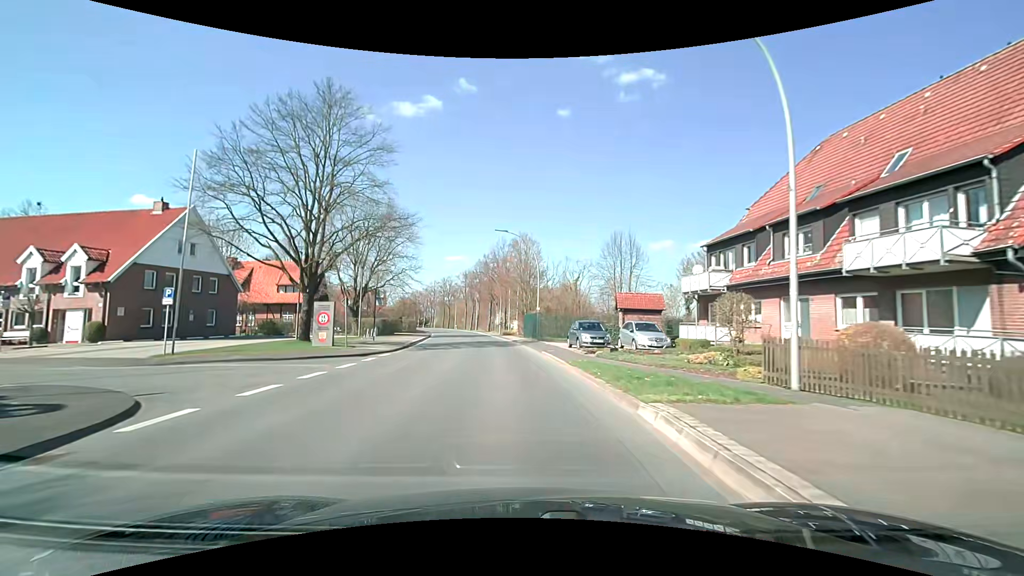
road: secondary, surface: asphalt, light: Day
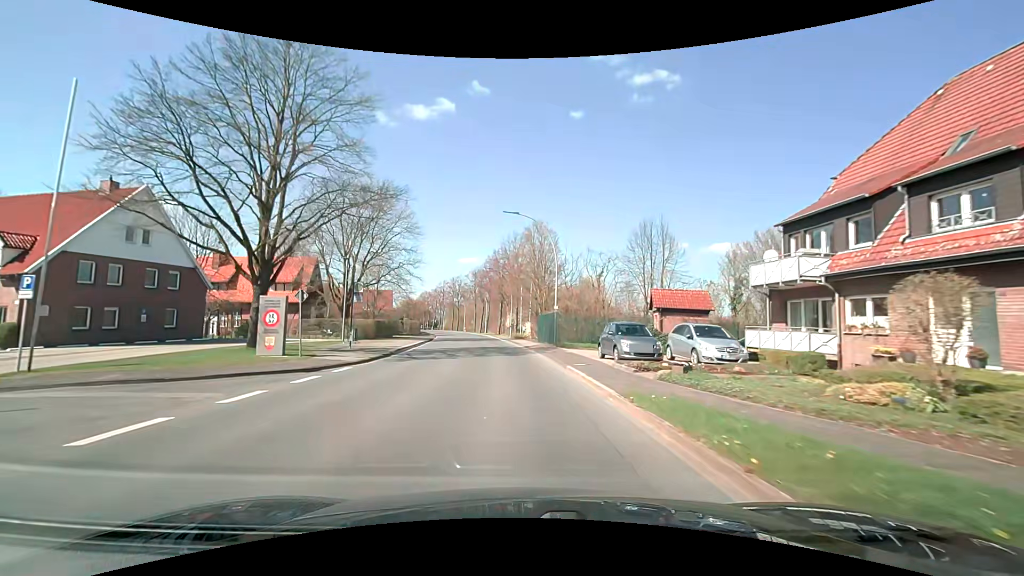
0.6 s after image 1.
(-0.1, +7.2) m; -2°
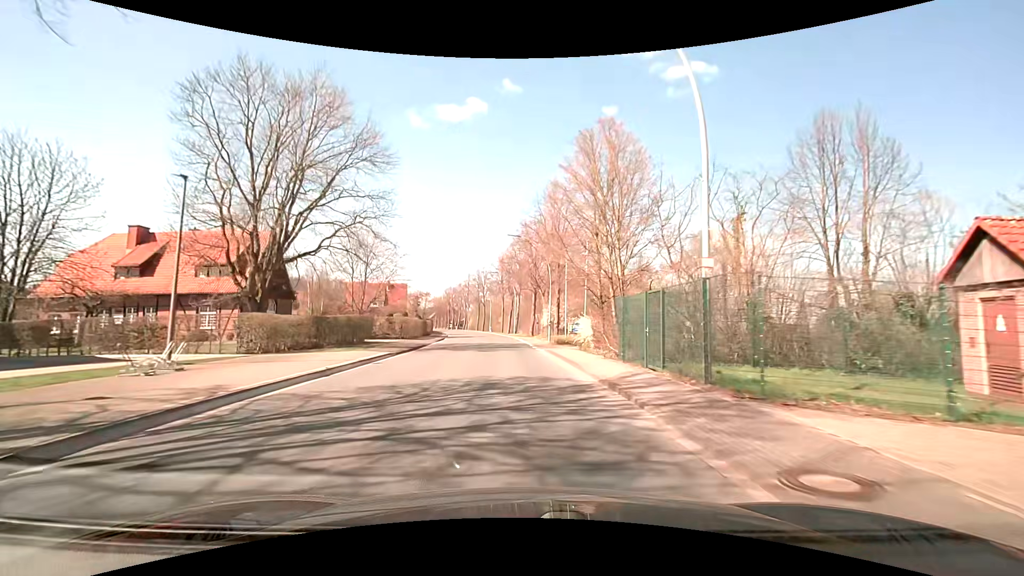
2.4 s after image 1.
(-0.8, +21.9) m; -4°
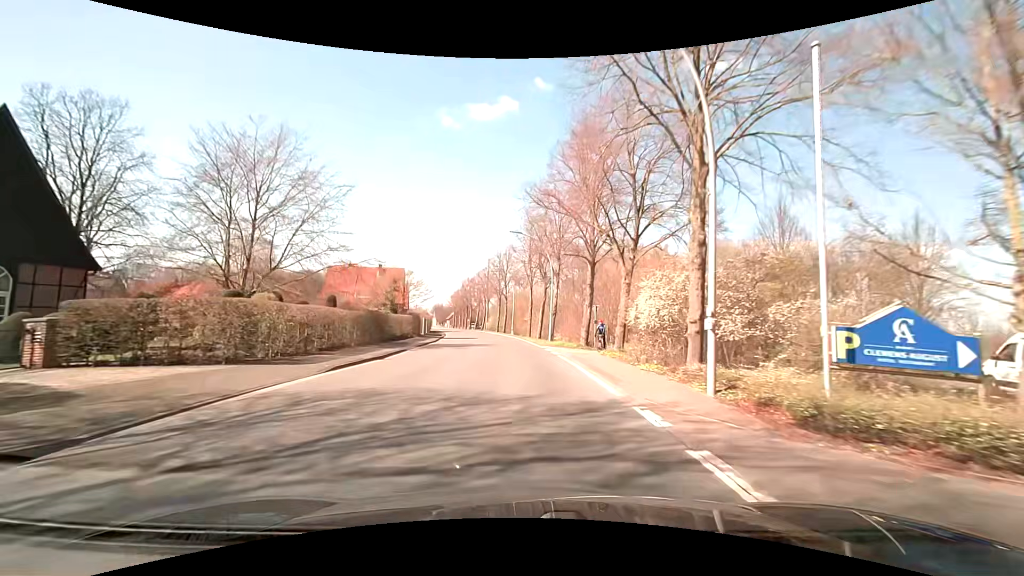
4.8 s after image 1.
(-1.0, +29.8) m; -3°
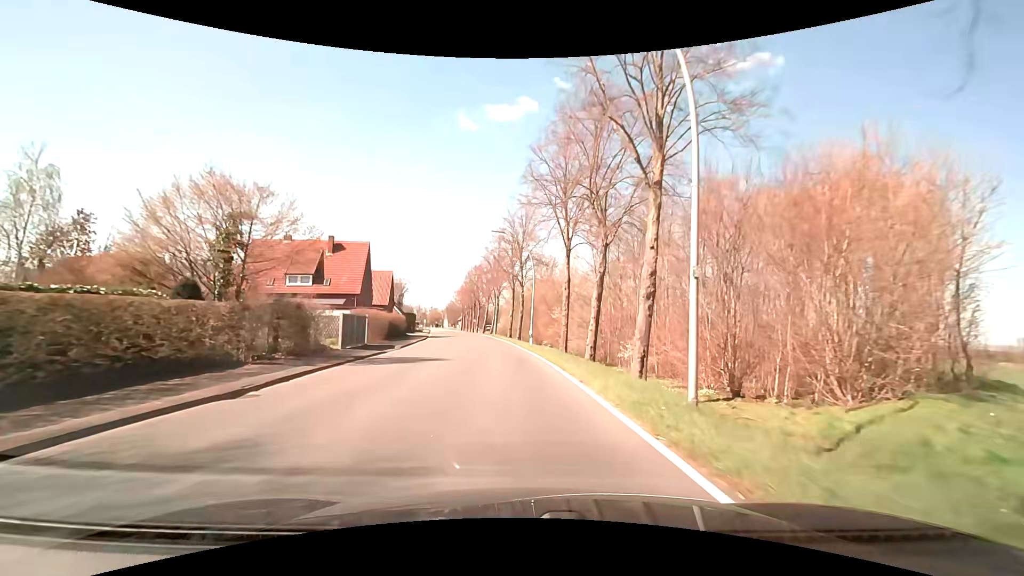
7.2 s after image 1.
(-0.7, +30.2) m; -3°
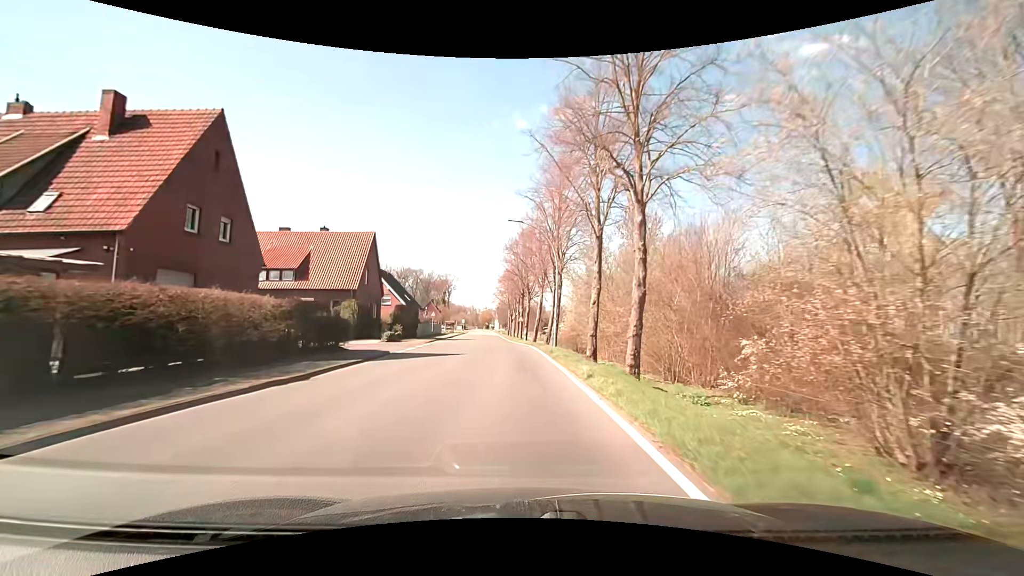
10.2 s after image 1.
(-1.9, +37.9) m; -7°
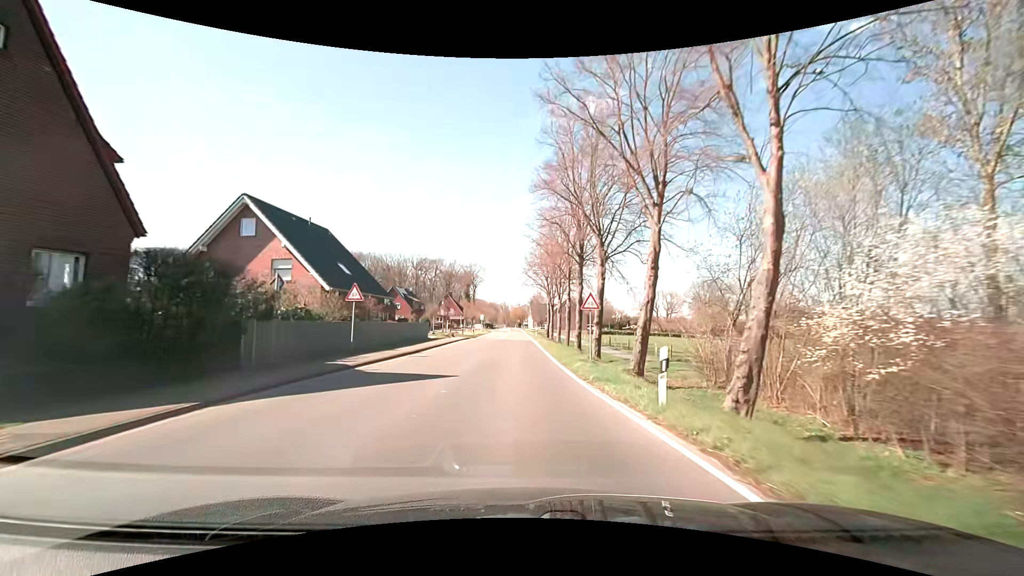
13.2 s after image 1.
(-1.6, +37.9) m; -3°
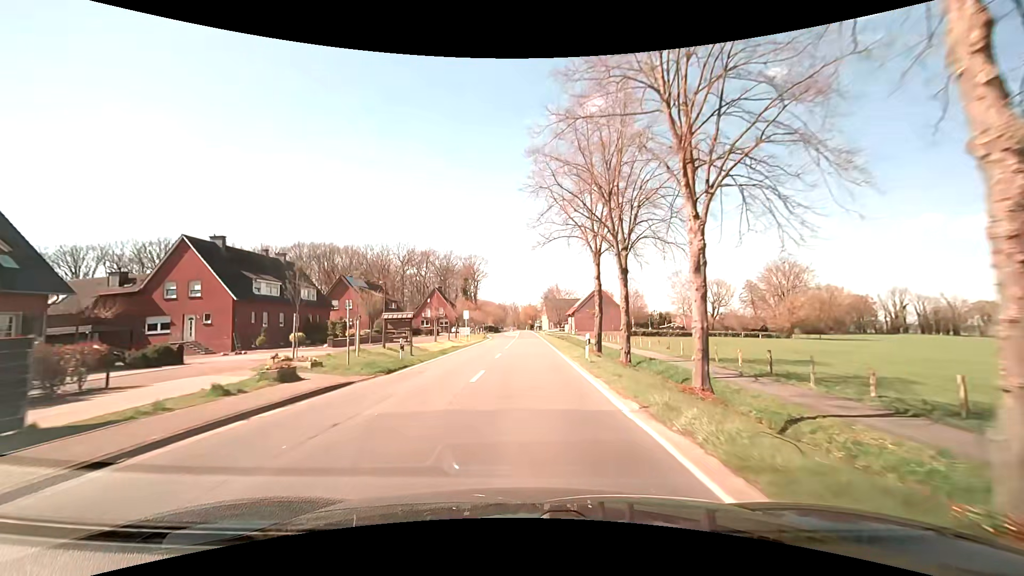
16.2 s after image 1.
(-0.8, +38.2) m; -2°
(0, +10) (0, +20) (0, +30) (0, +40) (0, +50) (0, +60) (+1, +70) (+1, +80) (+1, +90) (0, +100) m
